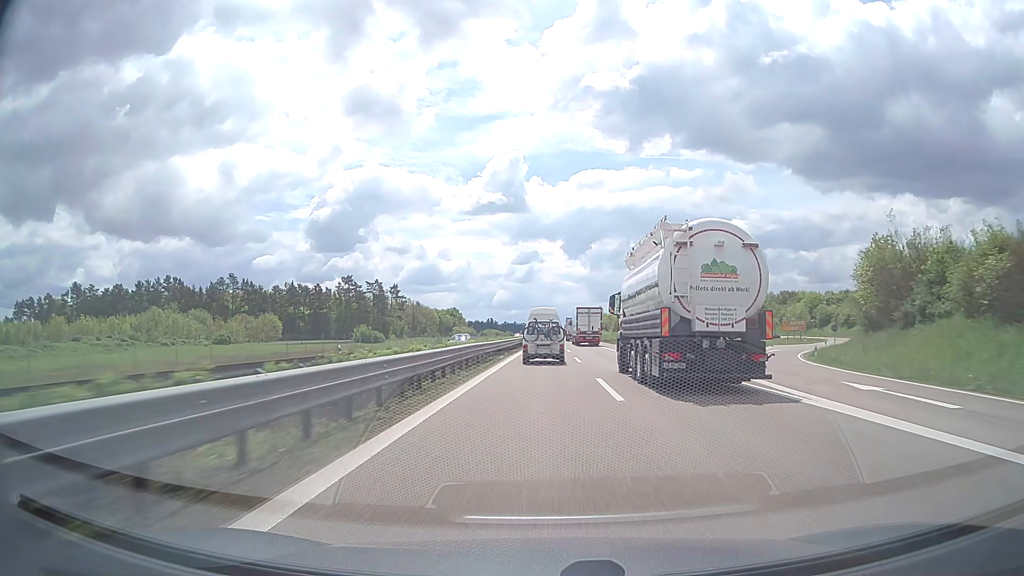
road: trunk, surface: asphalt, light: Day
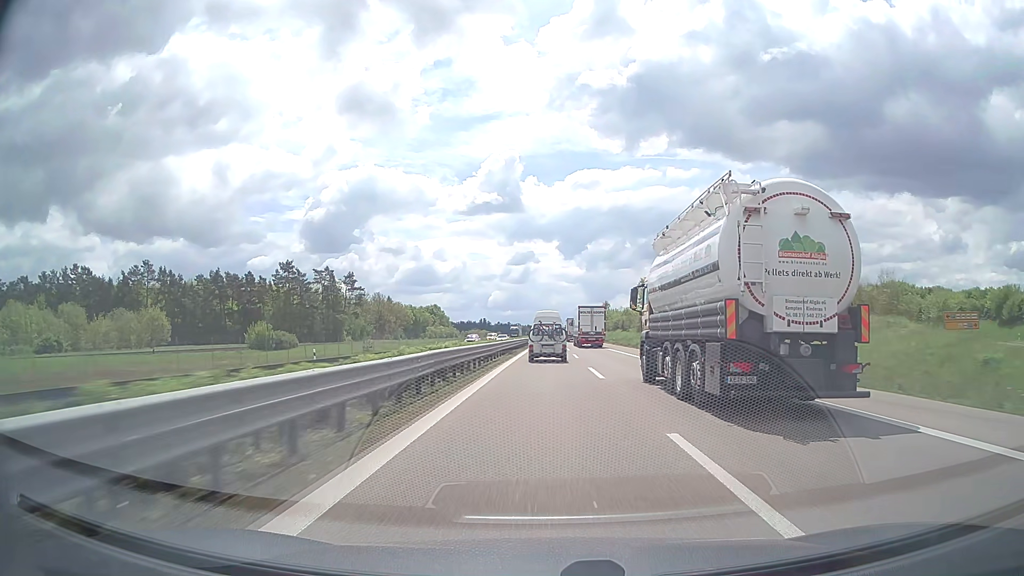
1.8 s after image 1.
(+0.1, +47.0) m; 0°
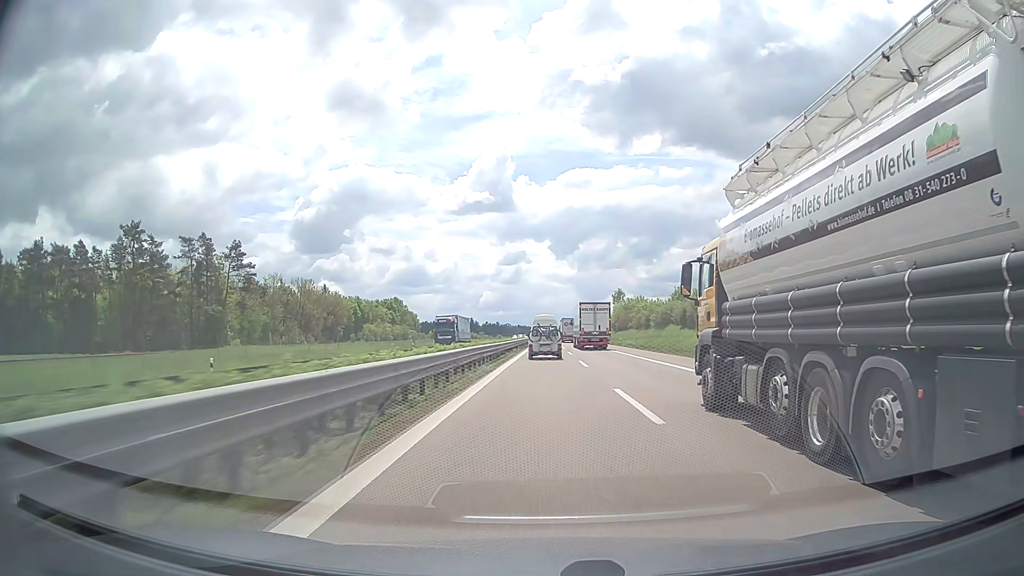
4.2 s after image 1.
(+0.4, +64.1) m; +1°
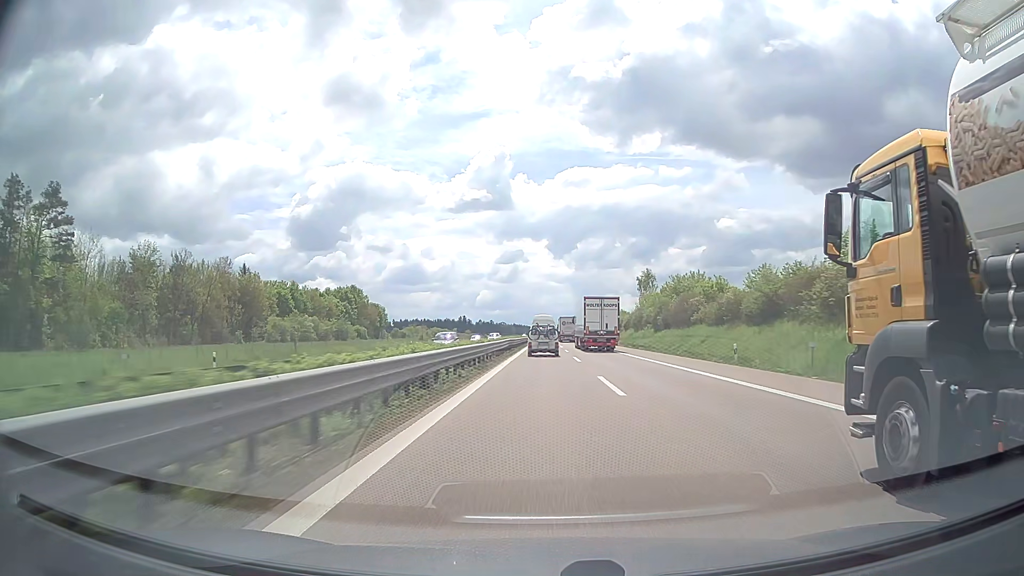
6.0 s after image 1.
(+0.1, +49.6) m; 0°
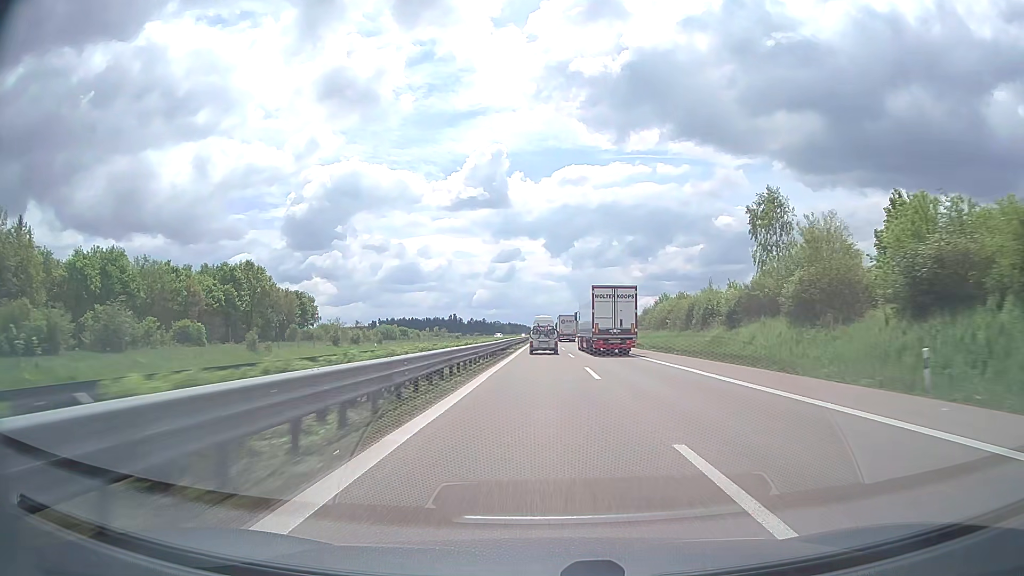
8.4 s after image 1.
(+0.2, +66.7) m; 0°
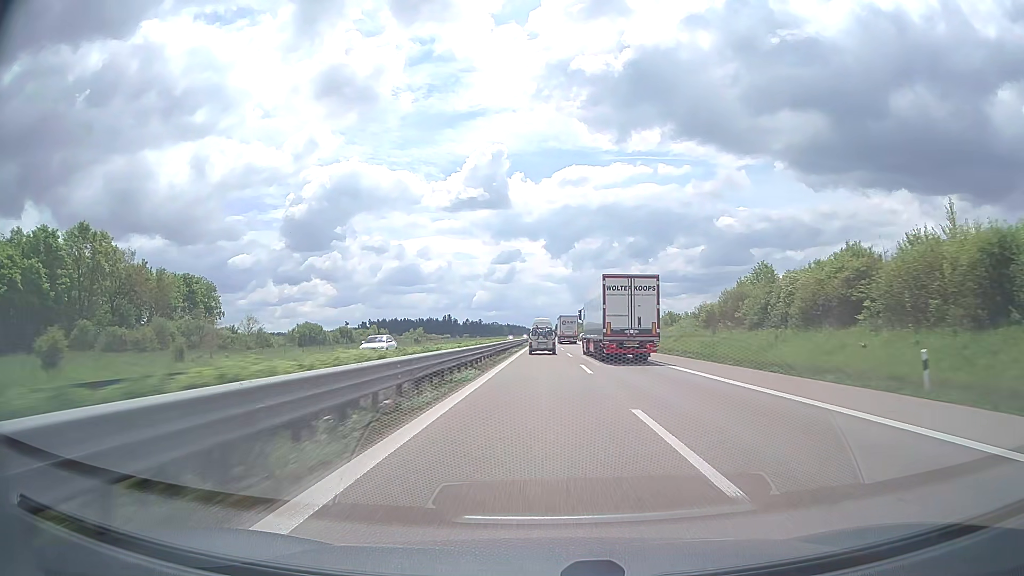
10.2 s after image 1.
(+0.1, +50.0) m; 0°
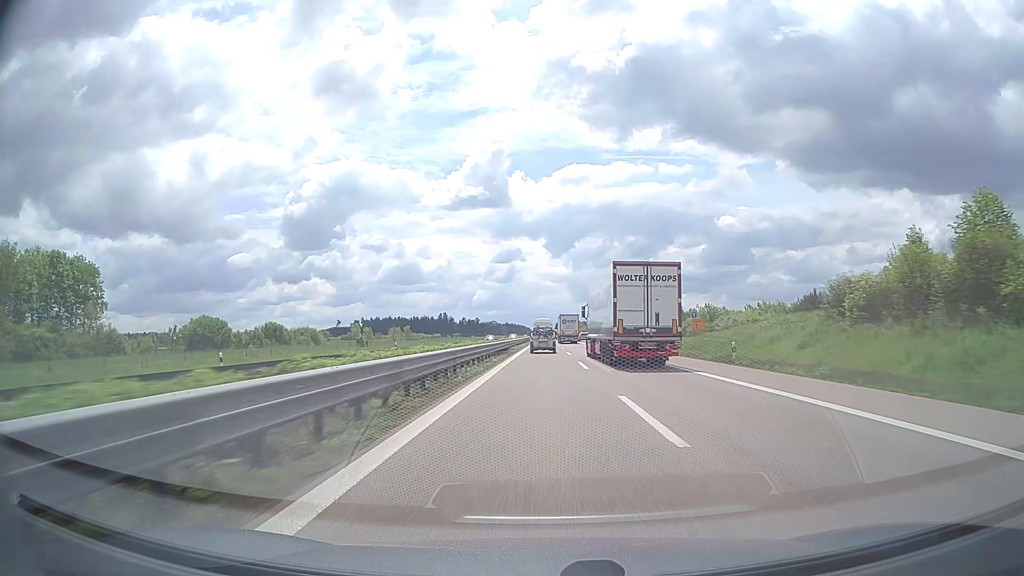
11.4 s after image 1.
(0.0, +33.3) m; 0°
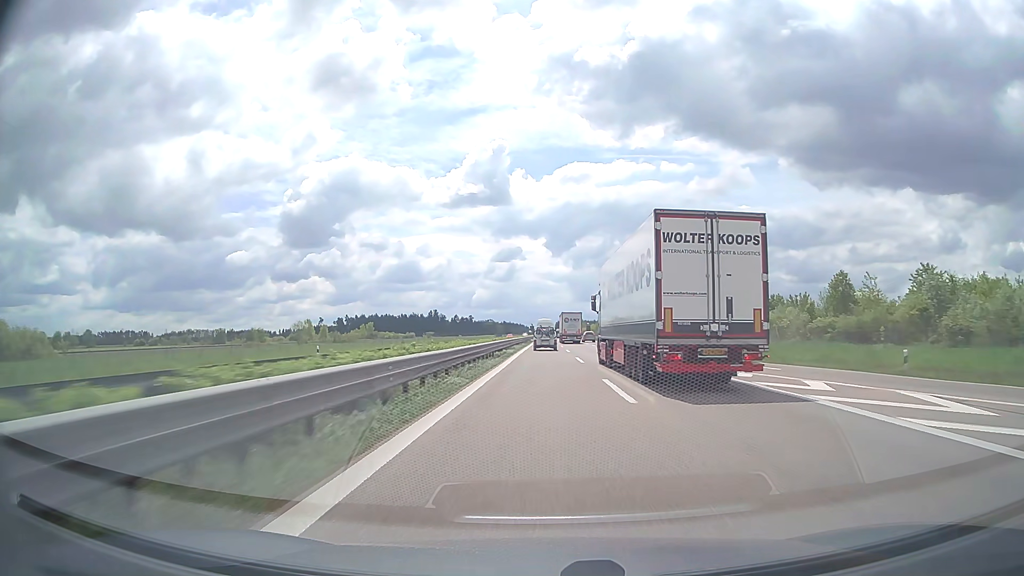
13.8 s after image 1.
(0.0, +66.6) m; 0°
(0, +10) (0, +20) (0, +30) (0, +40) (0, +50) (0, +60) (0, +70) (0, +80) (0, +90) (0, +100) m
